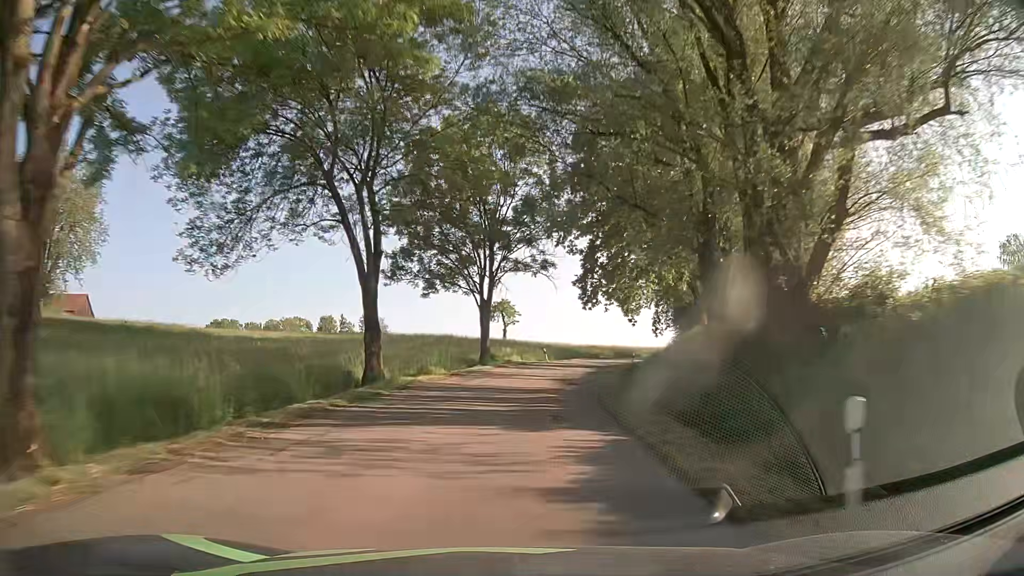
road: tertiary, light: Day
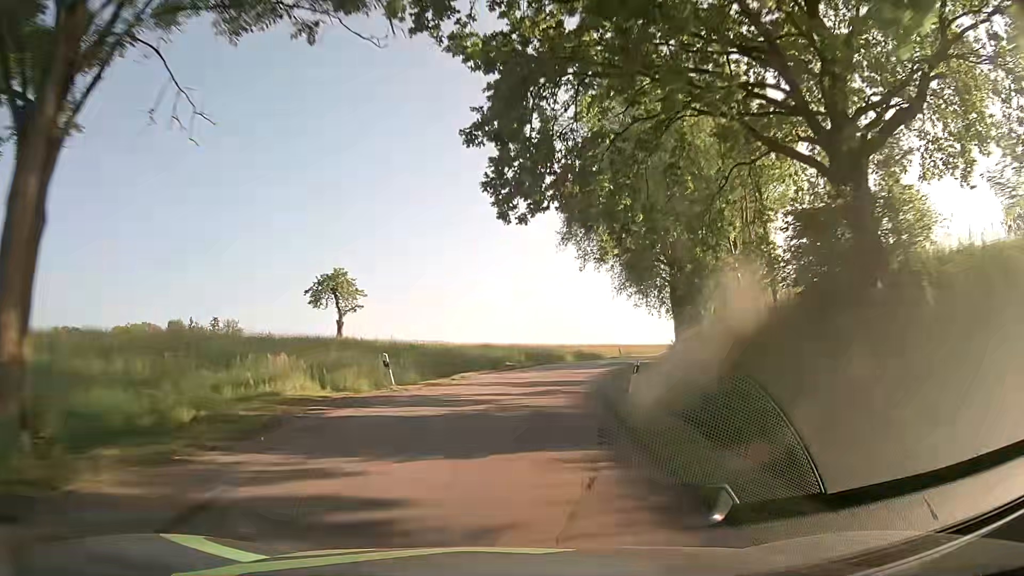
(+2.7, +34.2) m; +11°
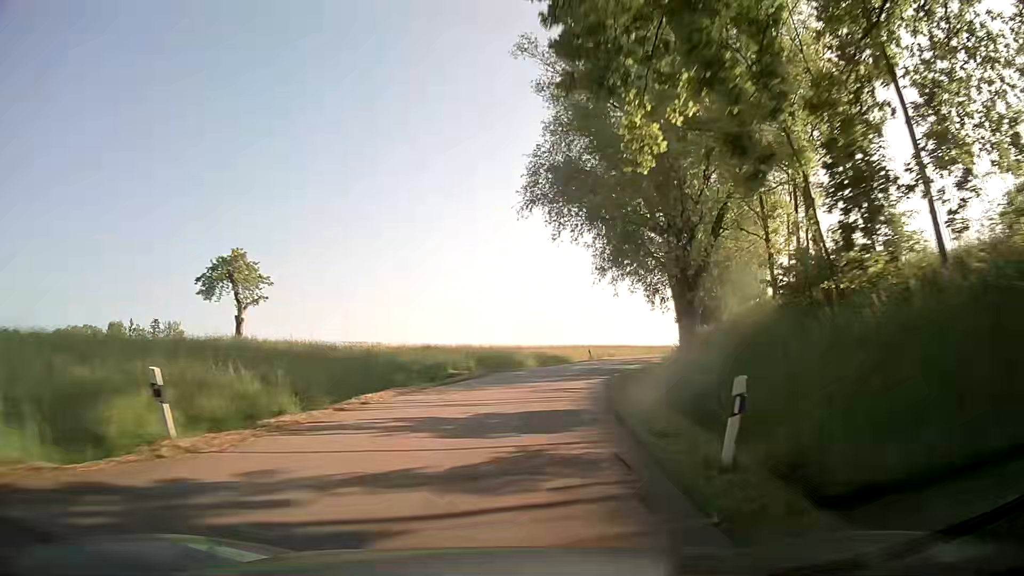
(+0.3, +11.3) m; +3°
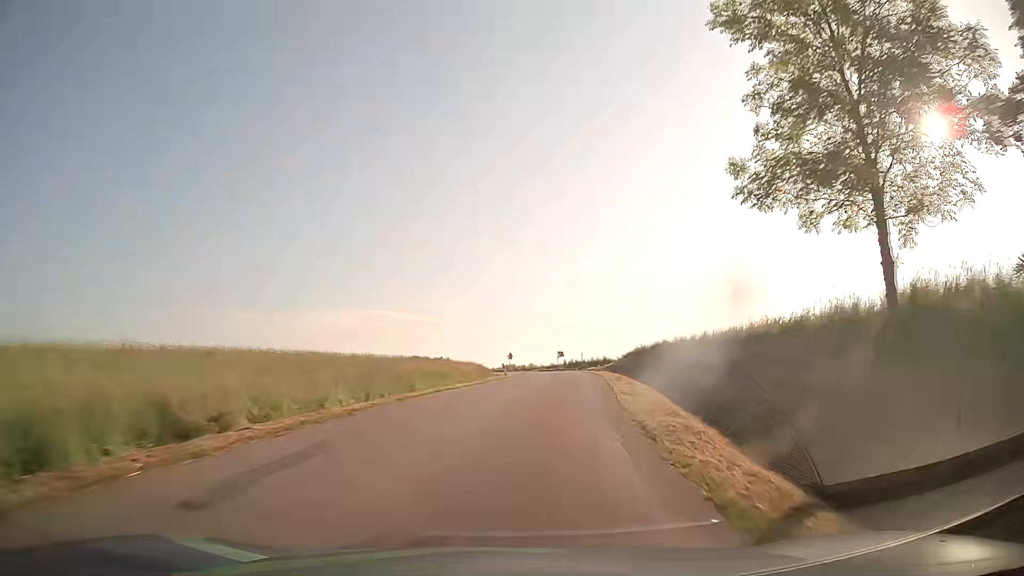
(+11.1, +53.9) m; +24°
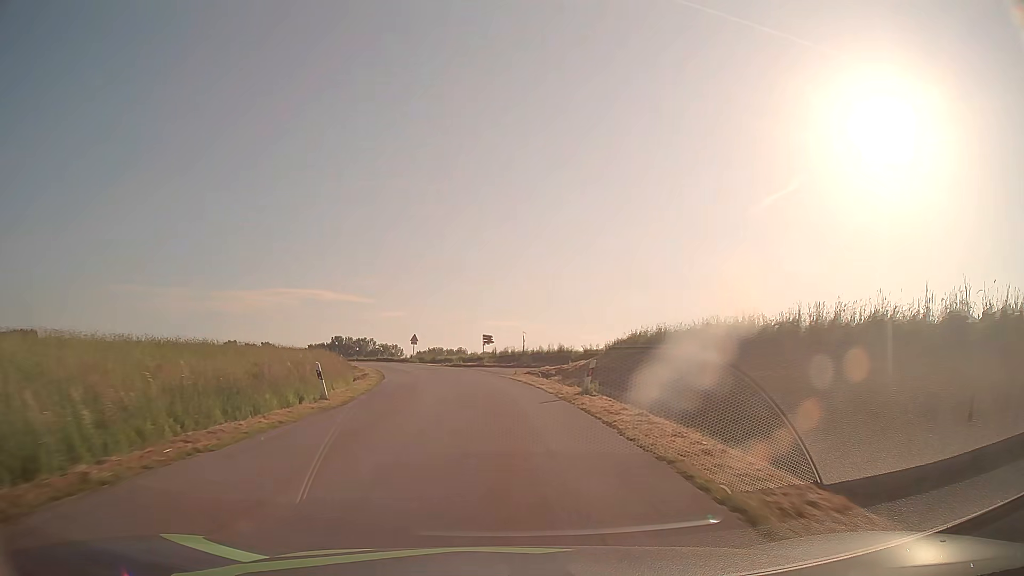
(+3.2, +32.6) m; +7°
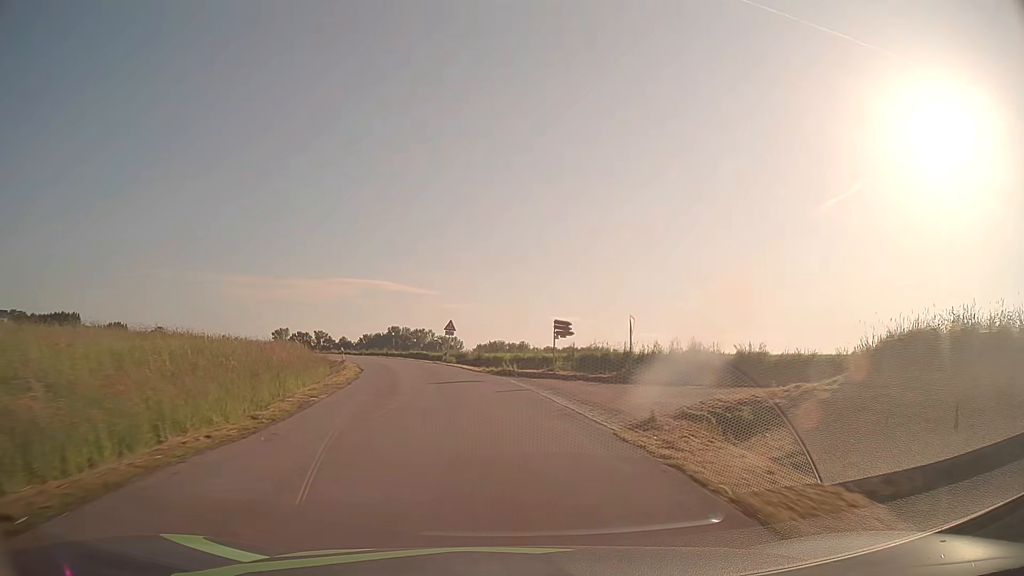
(-1.0, +22.0) m; -5°
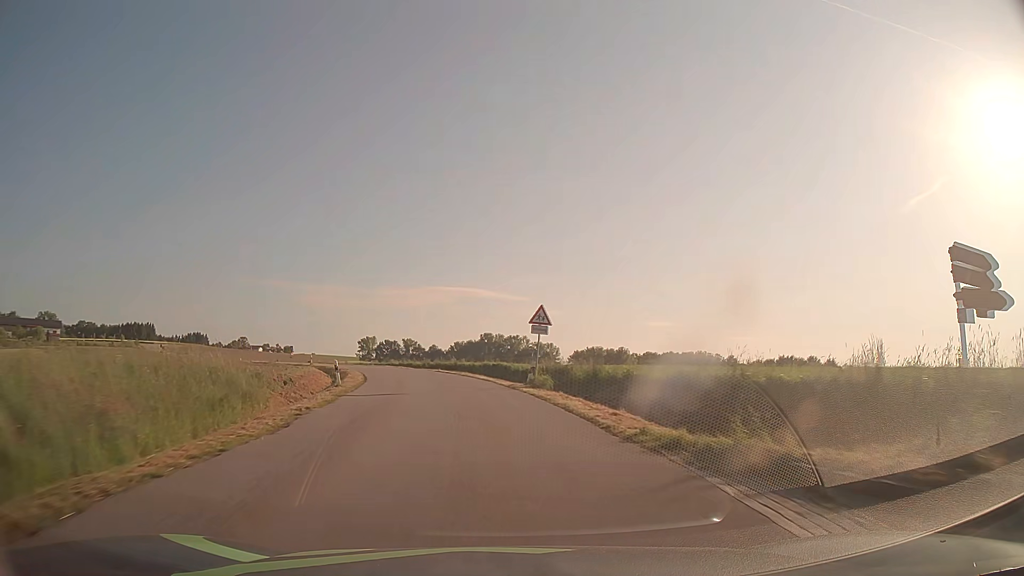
(-1.5, +22.2) m; -8°
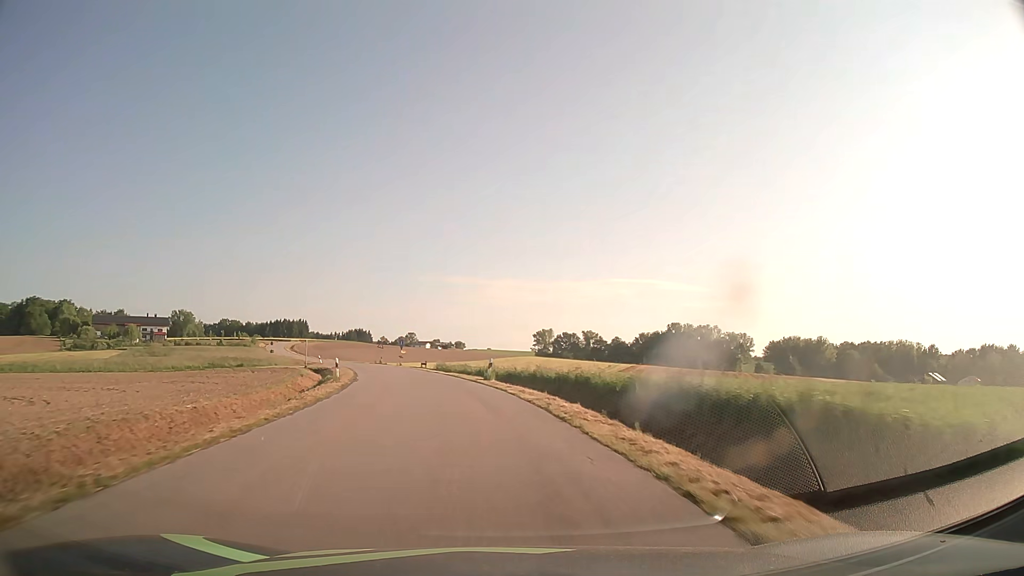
(-6.1, +45.3) m; -15°
(0, +10) (-1, +20) (-3, +30) (-5, +40) (-7, +49) (-10, +59) (-13, +68) (-17, +78) (-21, +87) (-25, +96) m
